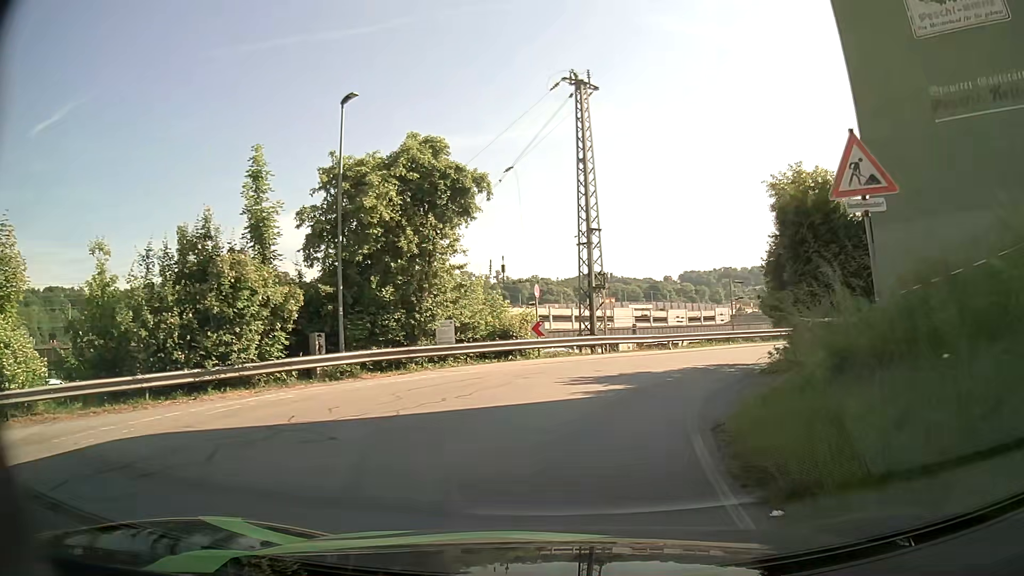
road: residential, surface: asphalt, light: Day
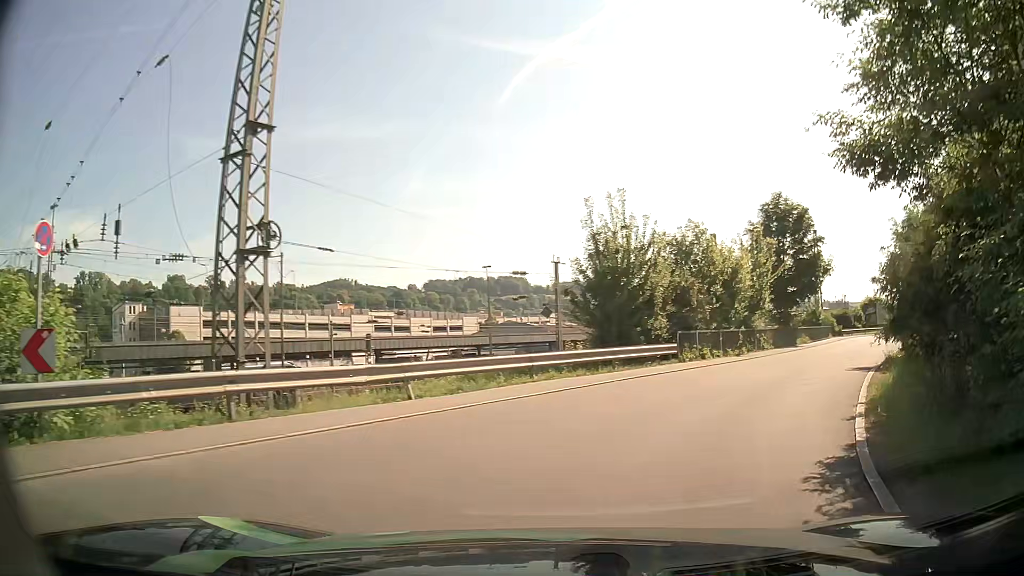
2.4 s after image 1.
(+2.0, +15.7) m; +22°
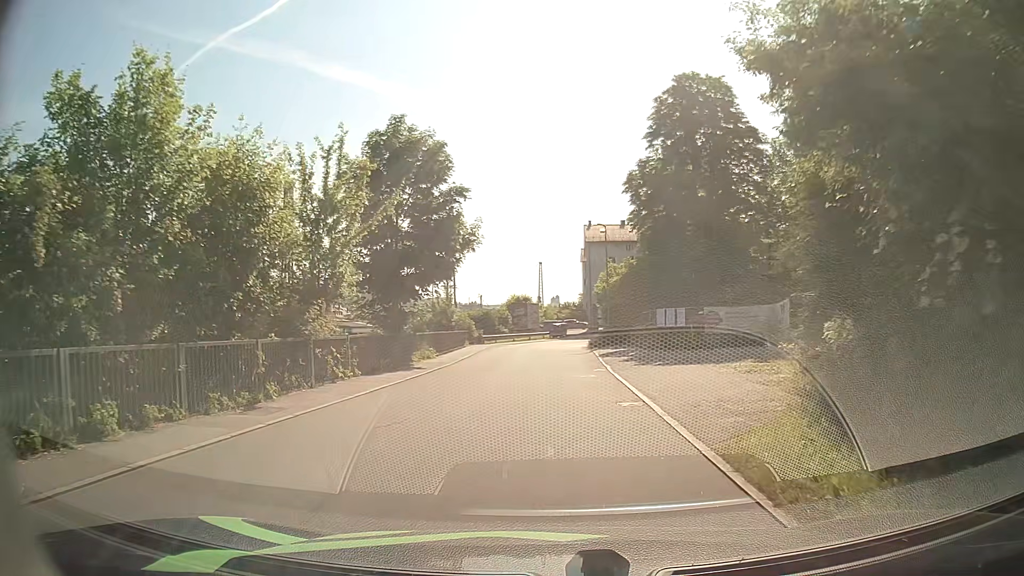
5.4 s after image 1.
(+5.8, +16.9) m; +31°
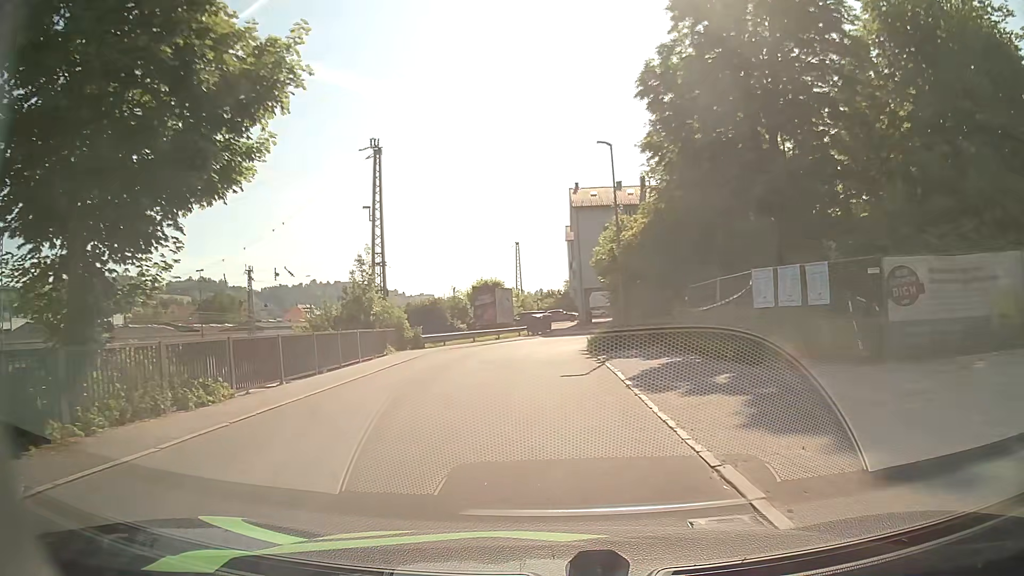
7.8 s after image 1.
(+0.4, +19.2) m; +1°
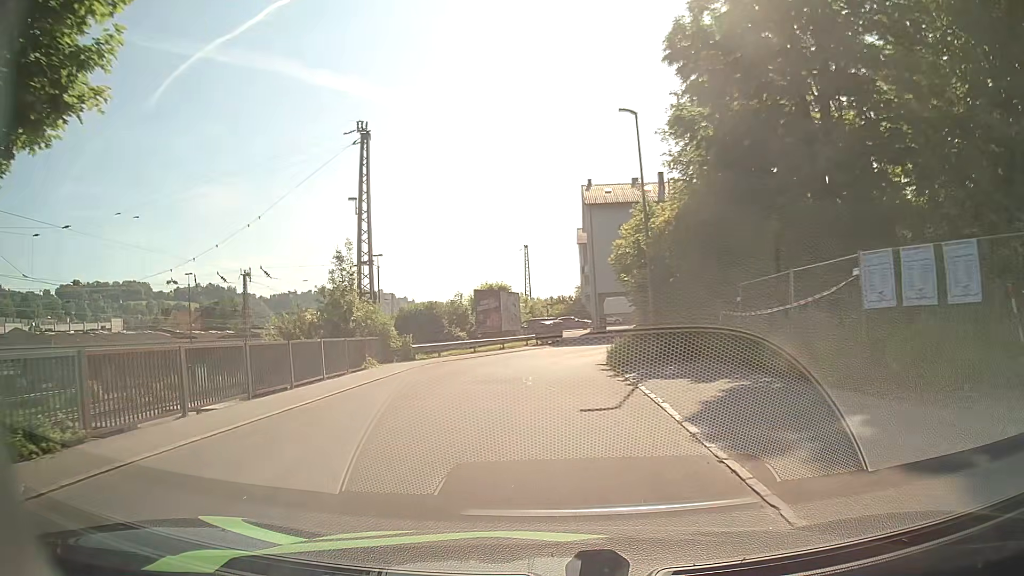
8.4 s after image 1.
(0.0, +5.1) m; -2°
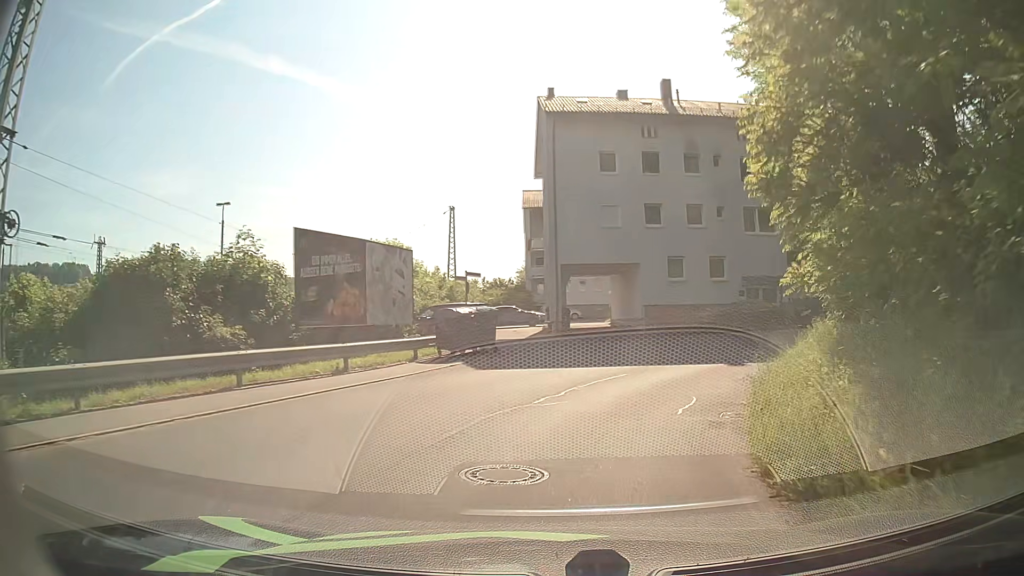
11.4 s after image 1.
(+0.6, +23.8) m; +5°
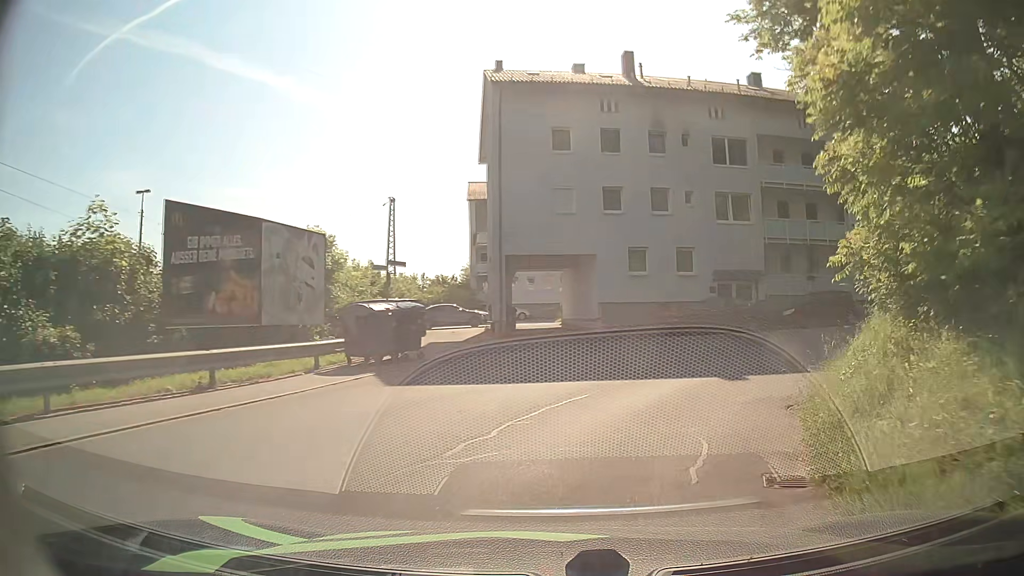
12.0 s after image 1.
(+0.2, +4.3) m; +5°
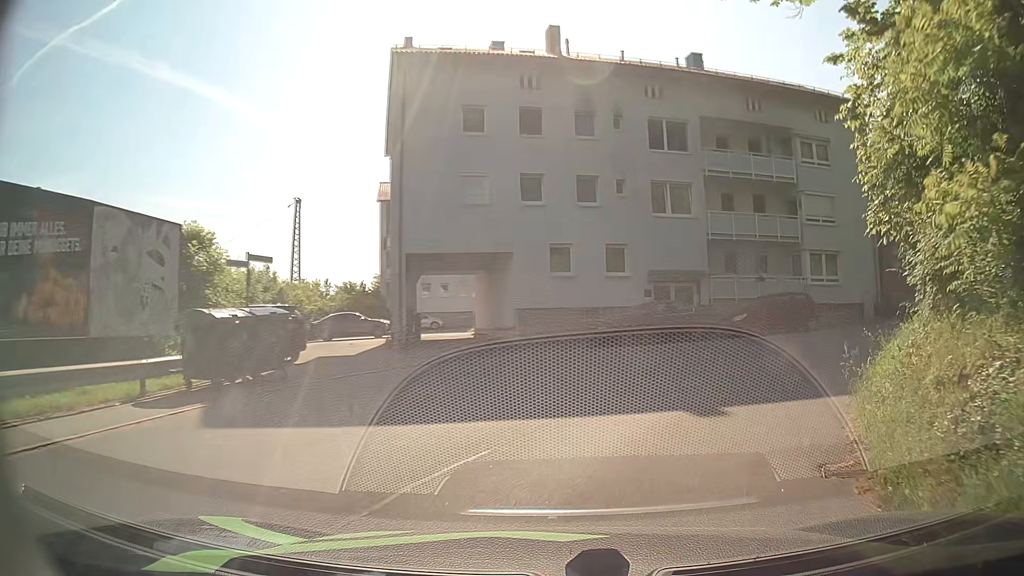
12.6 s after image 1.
(+0.2, +4.1) m; +8°
